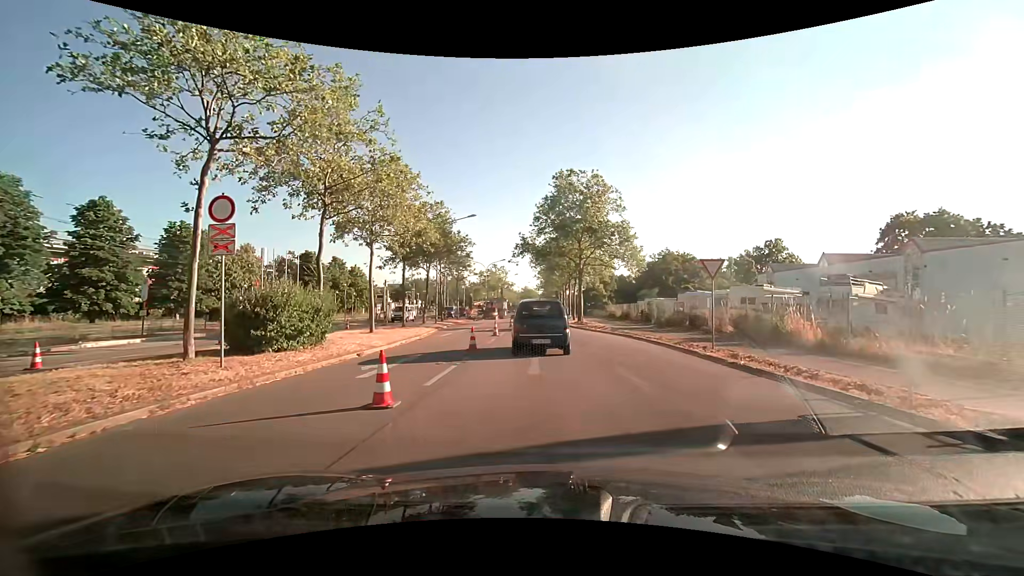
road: primary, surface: asphalt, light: Day
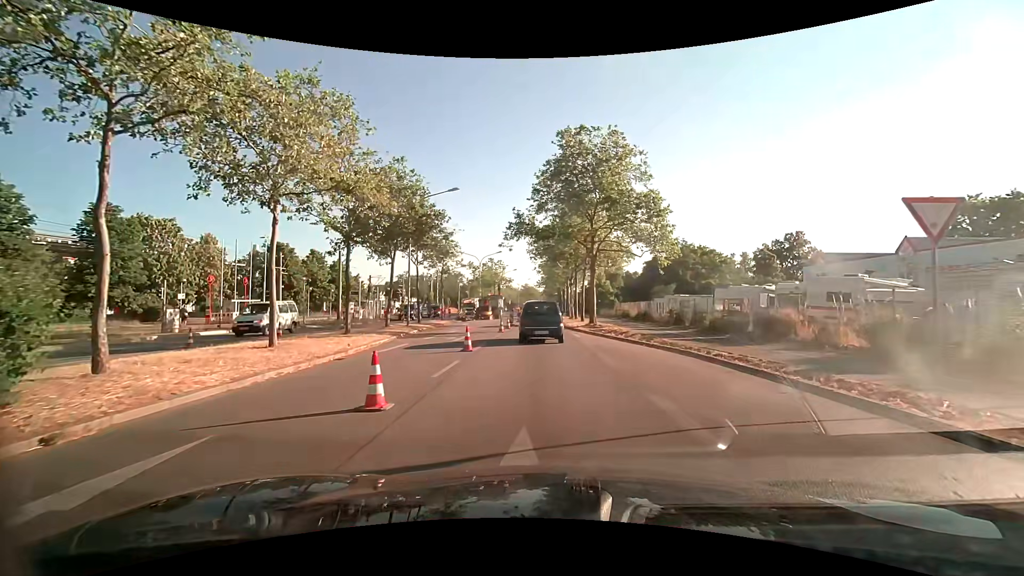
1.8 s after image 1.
(+0.1, +9.6) m; 0°
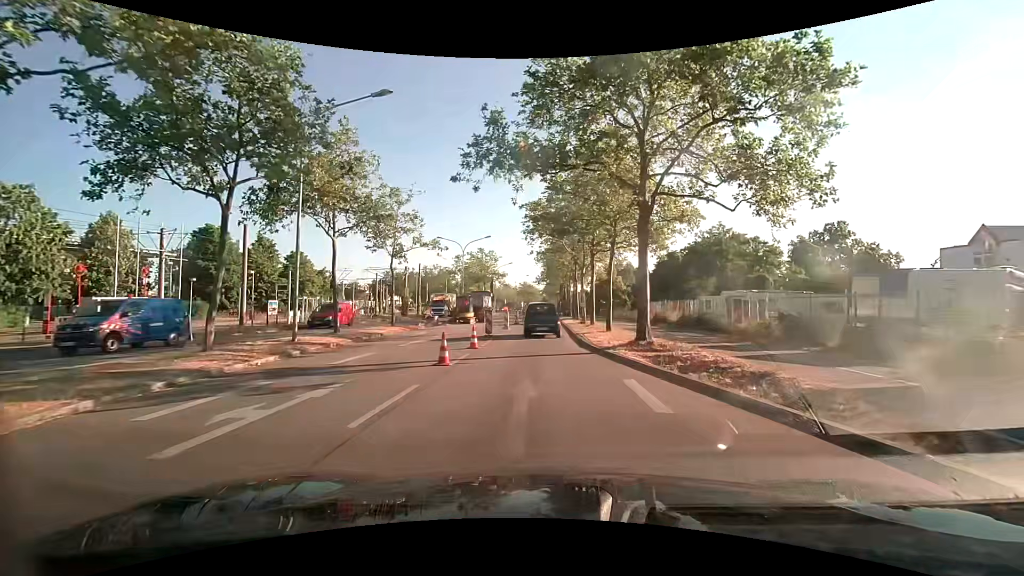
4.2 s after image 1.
(-0.1, +16.2) m; 0°
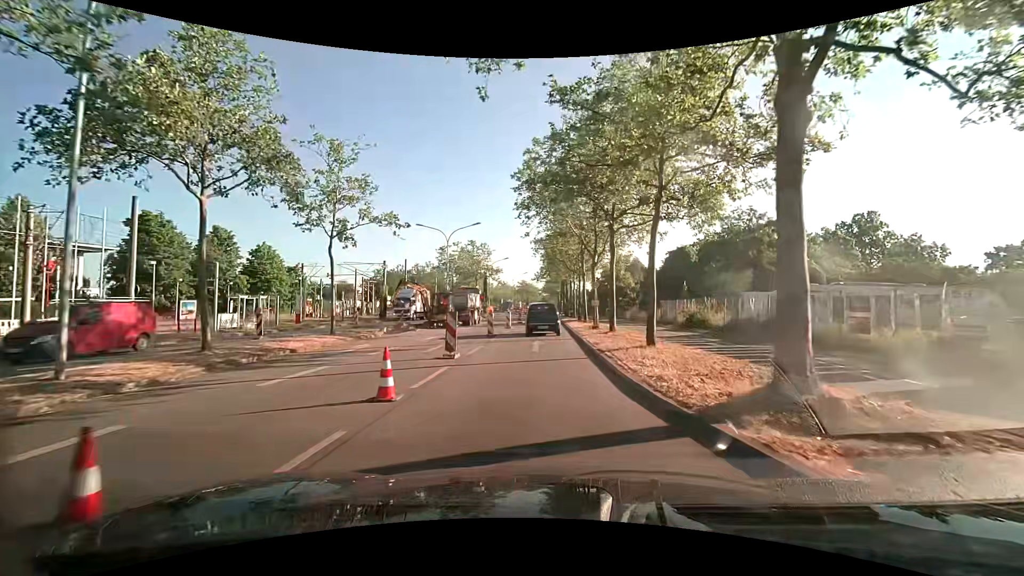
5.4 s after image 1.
(0.0, +9.4) m; 0°
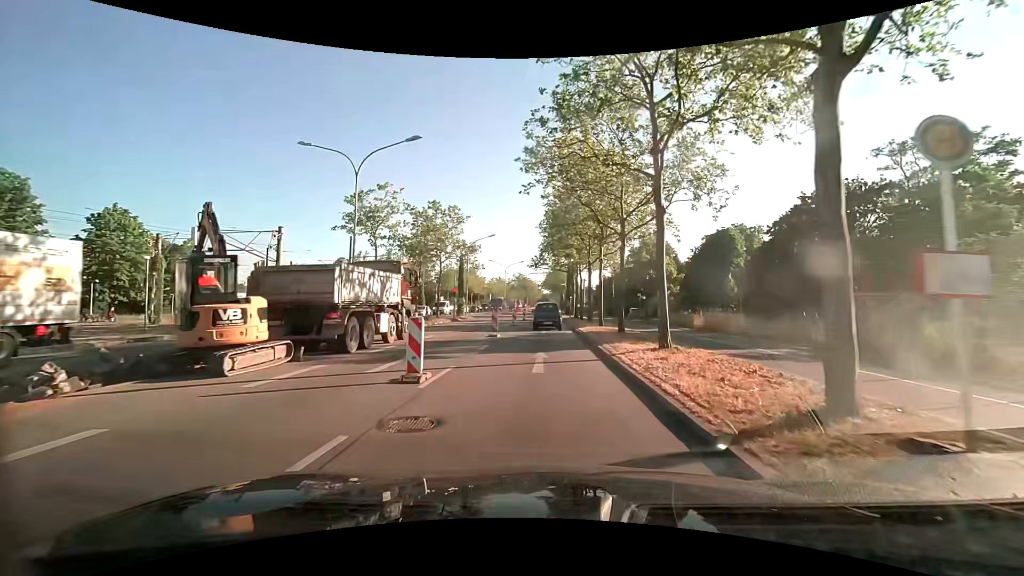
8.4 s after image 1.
(0.0, +24.8) m; 0°
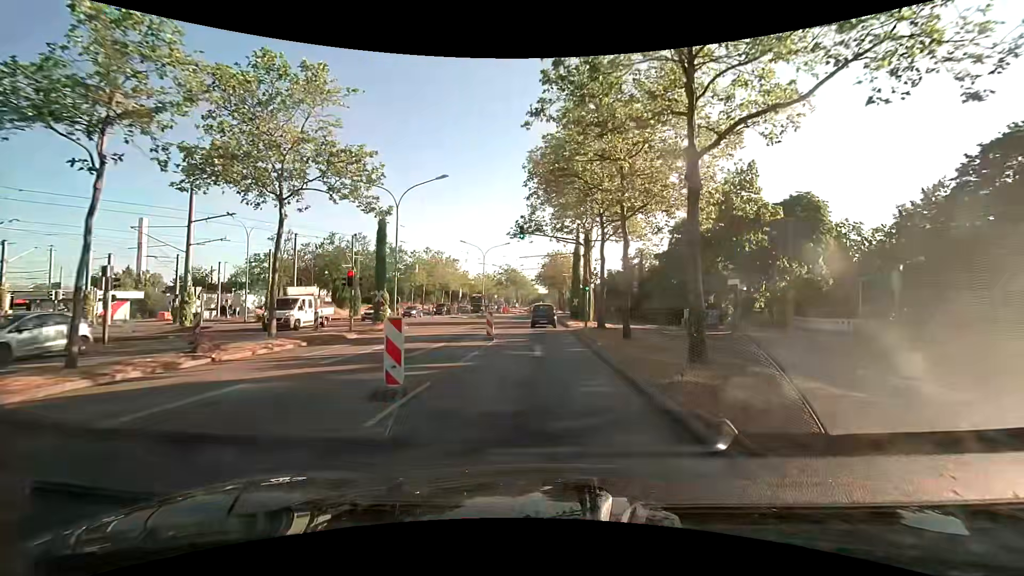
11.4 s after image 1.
(+0.4, +27.1) m; +1°
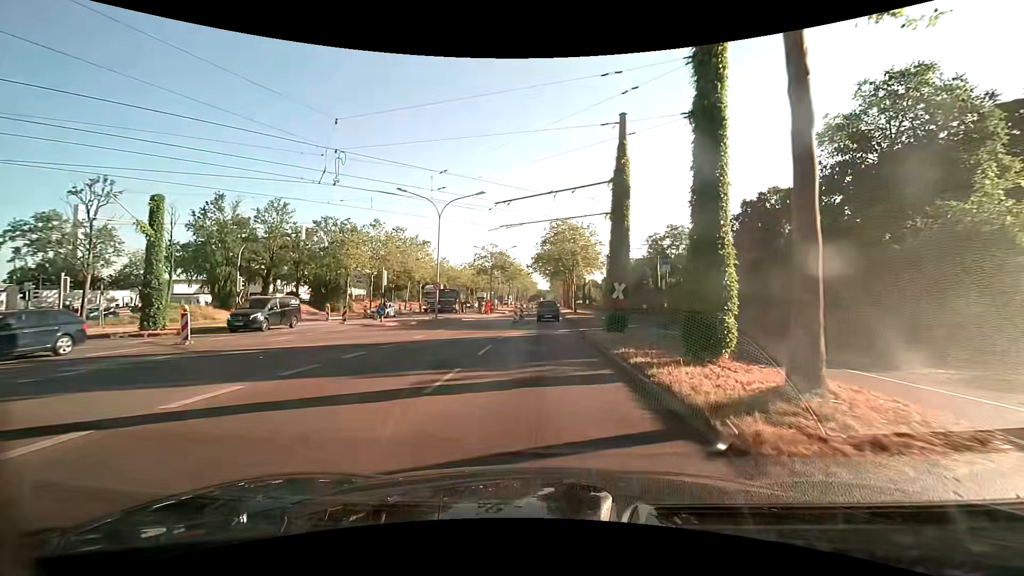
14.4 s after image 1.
(+0.1, +28.5) m; 0°
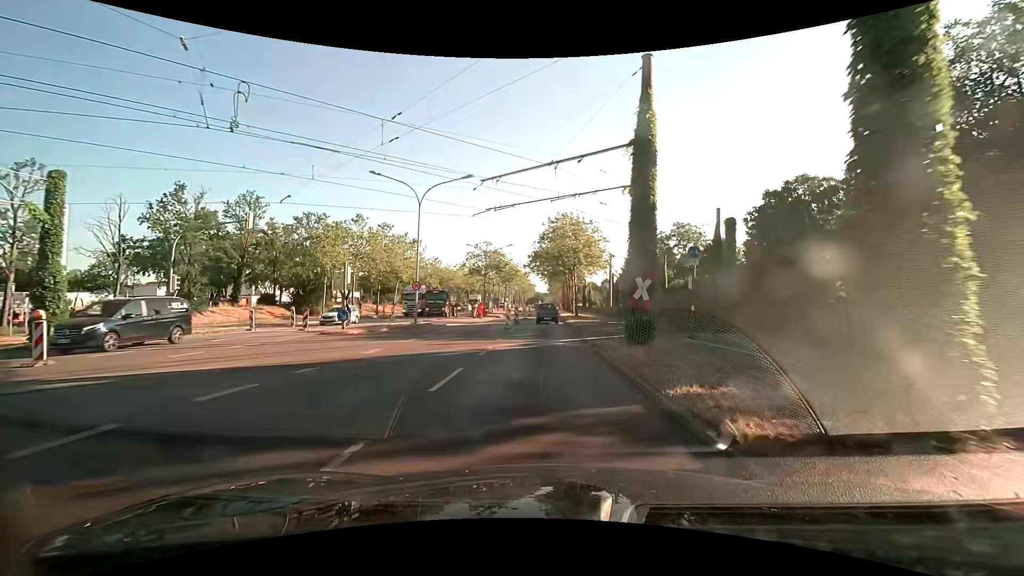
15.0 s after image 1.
(0.0, +5.5) m; 0°
